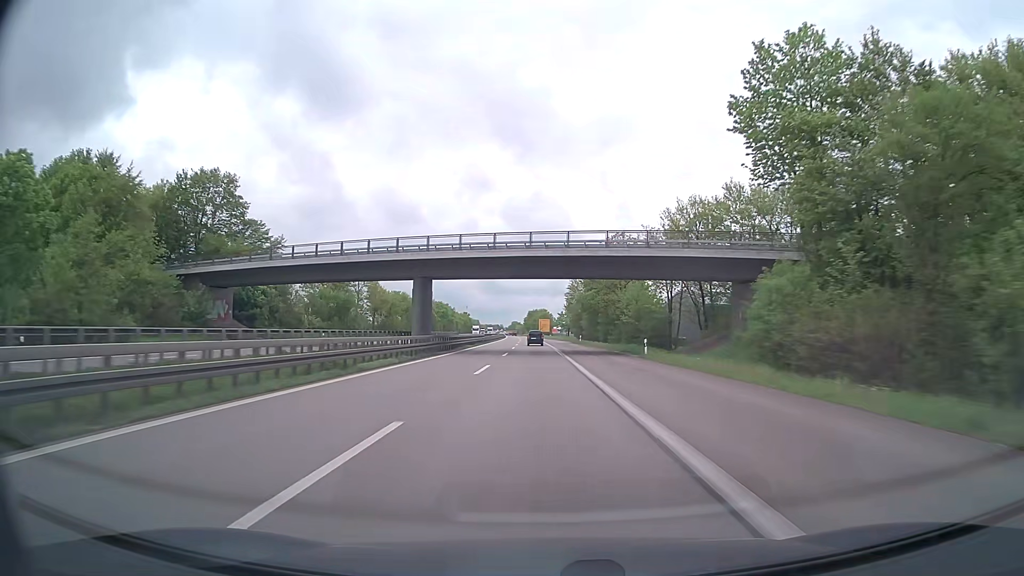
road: trunk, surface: asphalt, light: Day
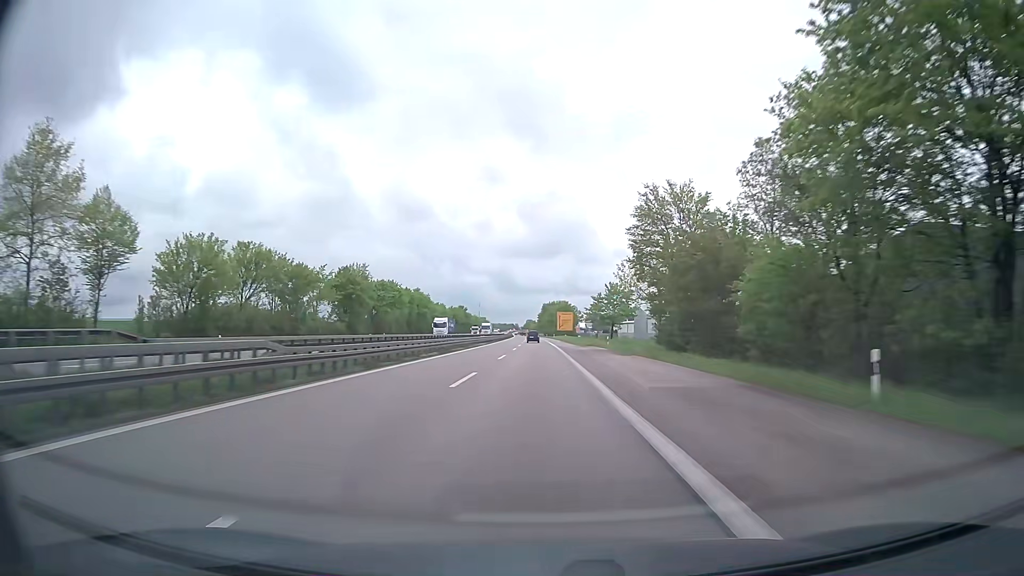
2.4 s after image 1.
(-0.9, +77.6) m; -2°
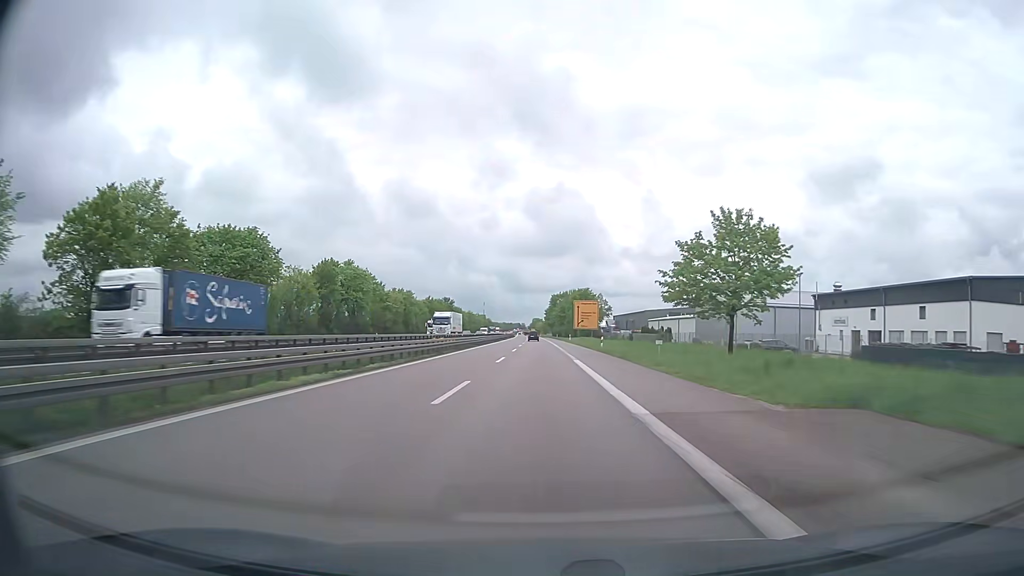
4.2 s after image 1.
(-0.3, +58.1) m; -1°
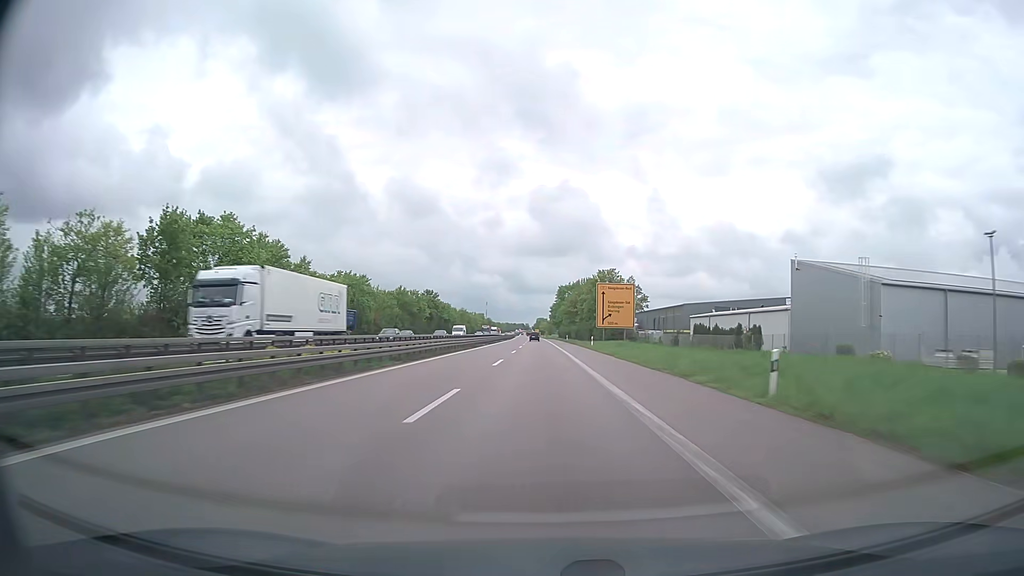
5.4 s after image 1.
(-0.1, +38.8) m; 0°
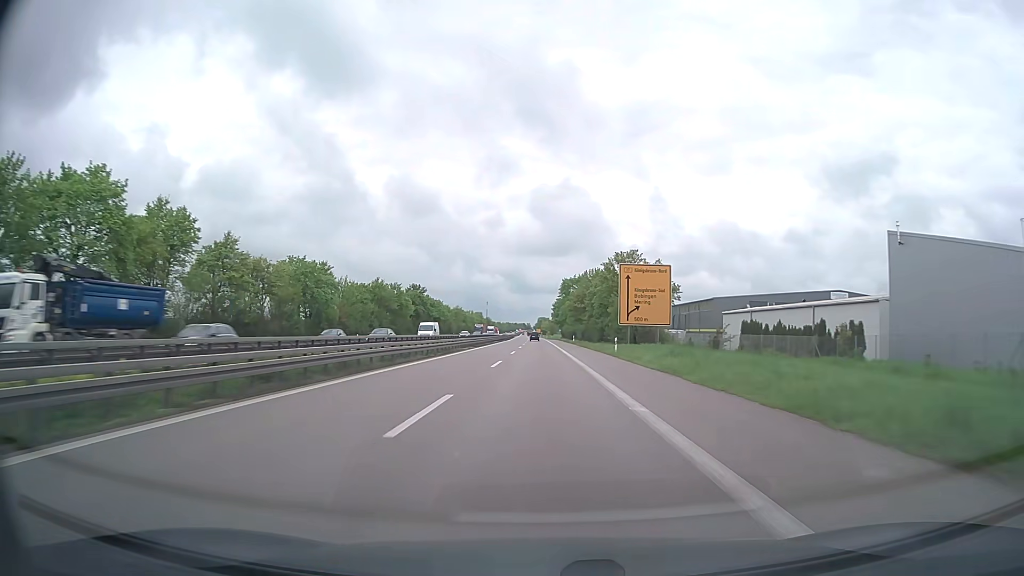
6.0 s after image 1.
(0.0, +19.4) m; 0°
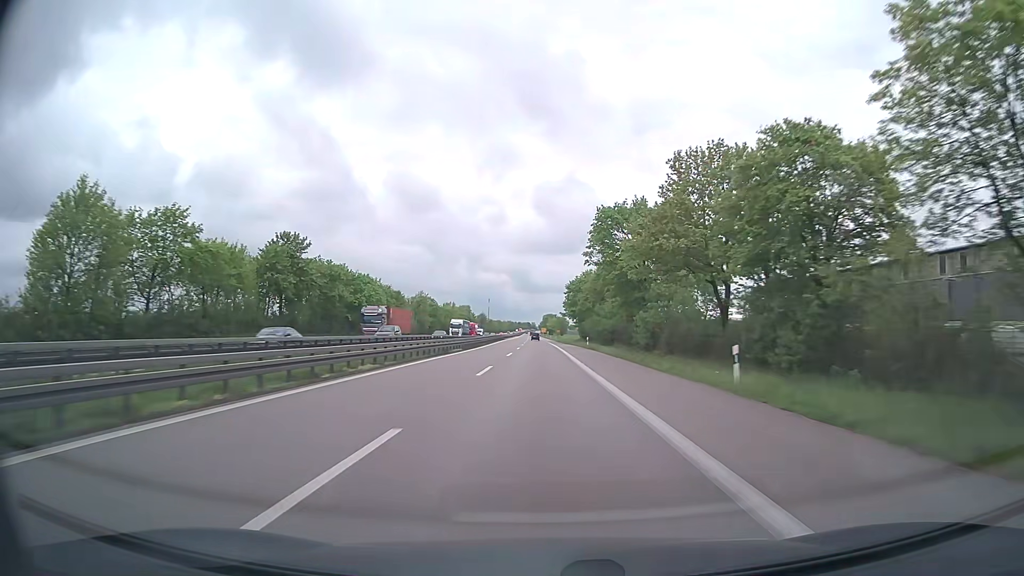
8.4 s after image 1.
(-0.4, +77.5) m; 0°
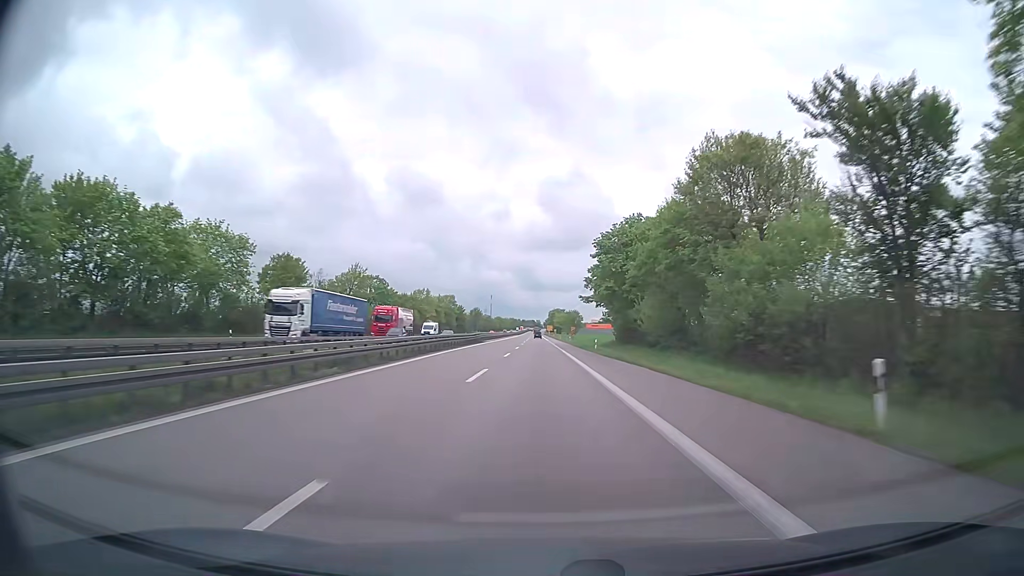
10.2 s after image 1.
(-0.4, +58.1) m; 0°
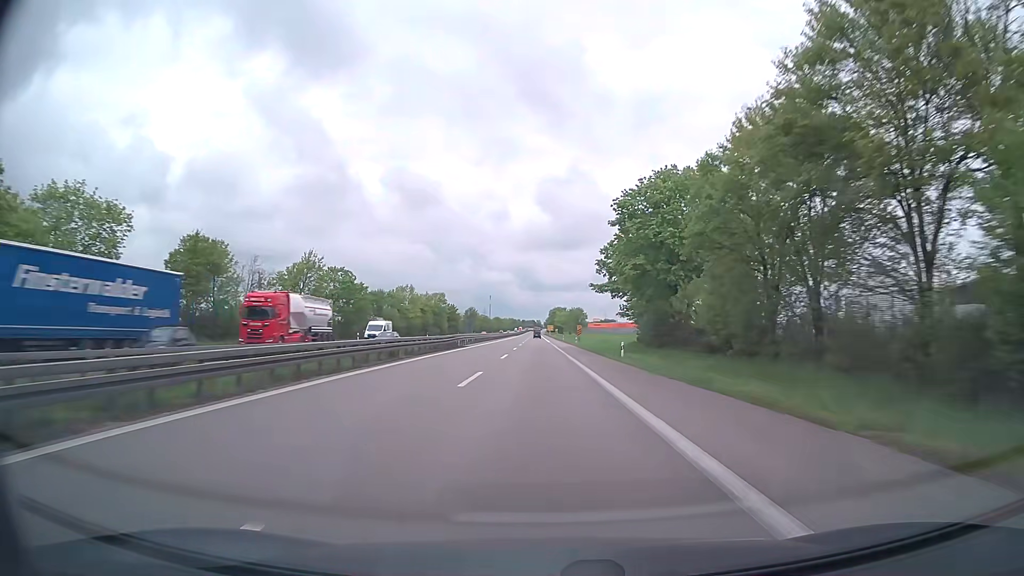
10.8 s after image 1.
(0.0, +19.4) m; 0°
(0, +10) (0, +20) (0, +30) (0, +40) (0, +50) (0, +60) (0, +70) (0, +80) (0, +90) (0, +100) m
